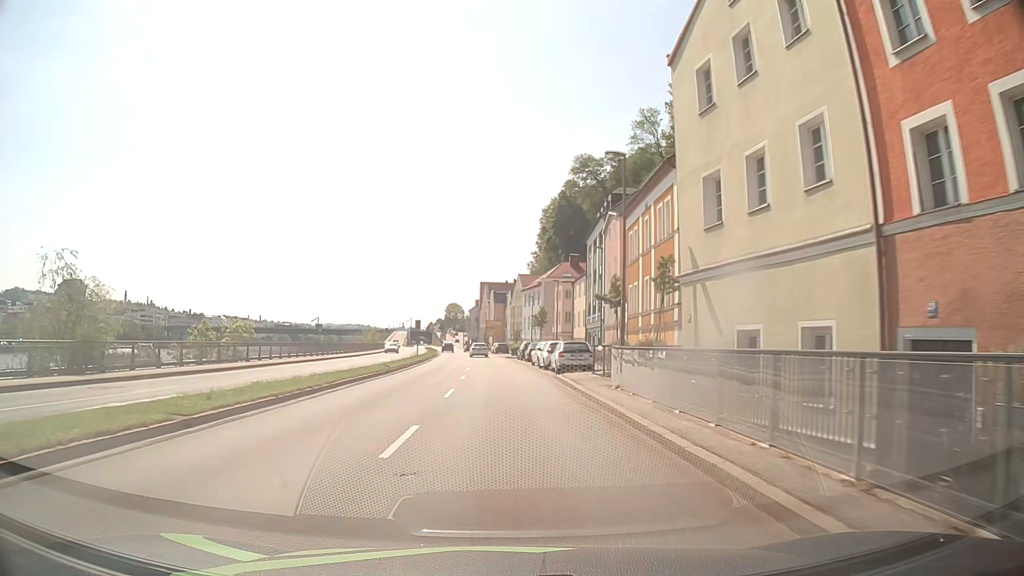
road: primary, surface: asphalt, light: Day
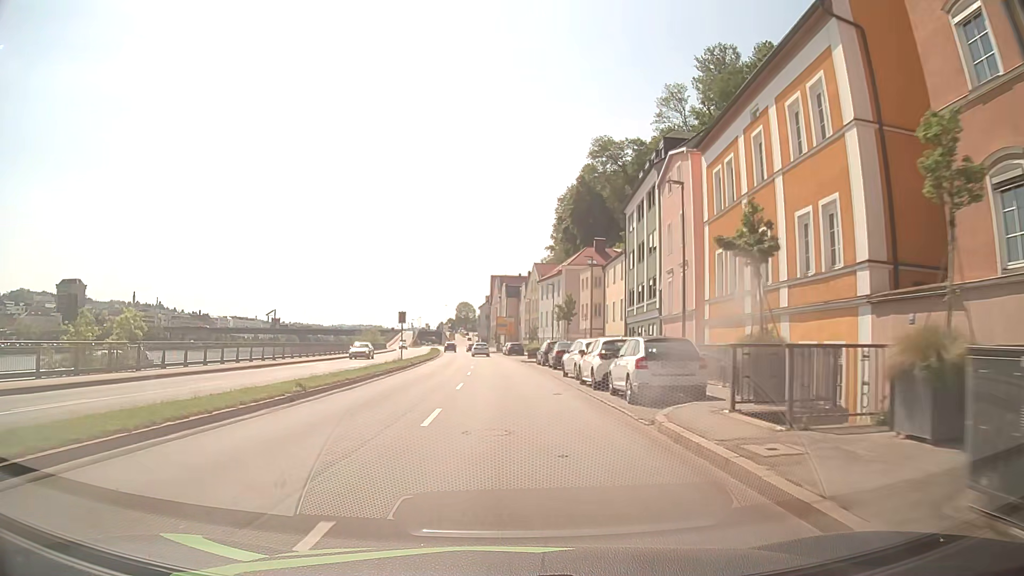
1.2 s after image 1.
(-0.1, +15.4) m; -1°
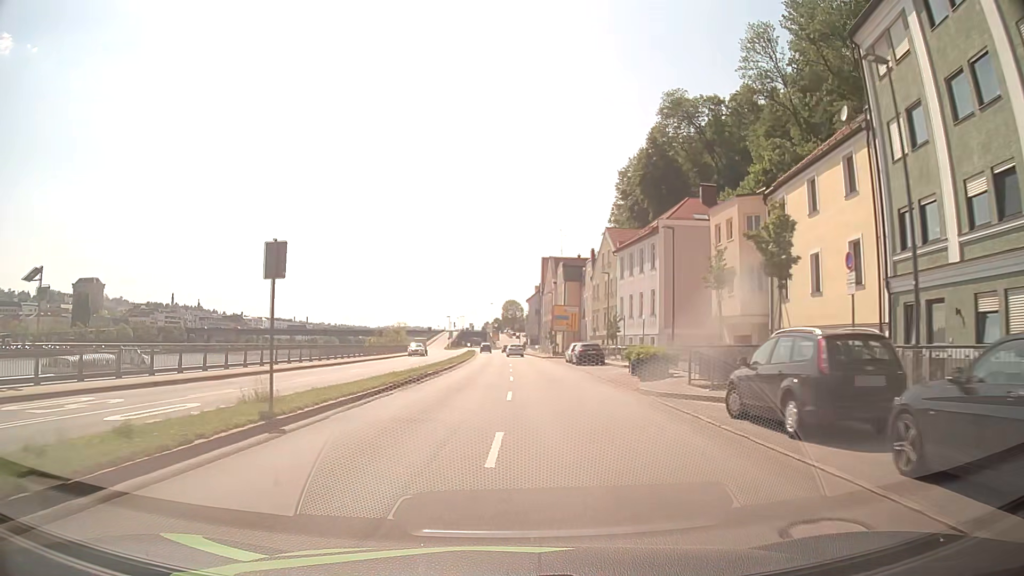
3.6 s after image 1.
(-1.0, +30.4) m; -4°
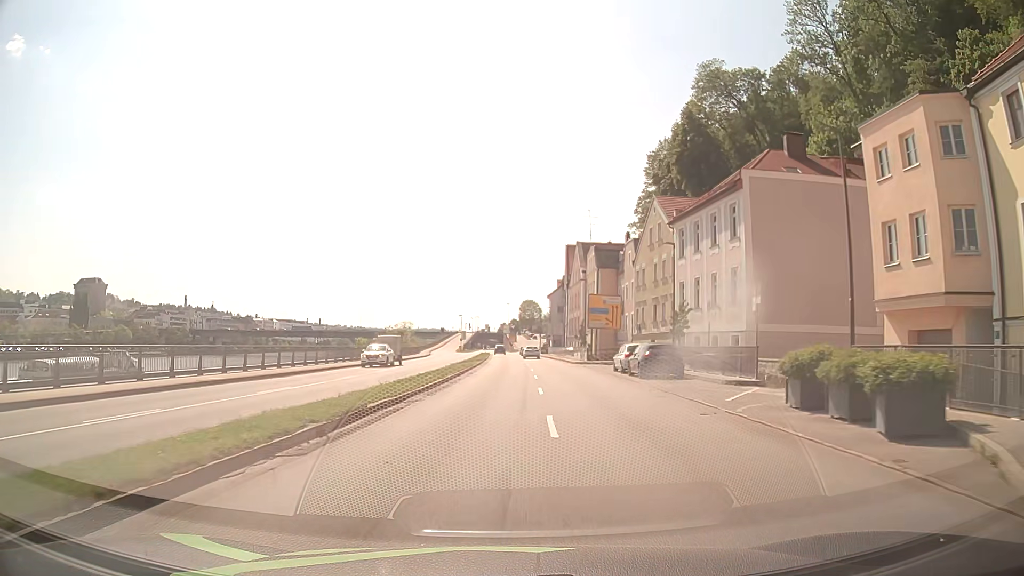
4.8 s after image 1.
(-0.2, +15.4) m; -1°
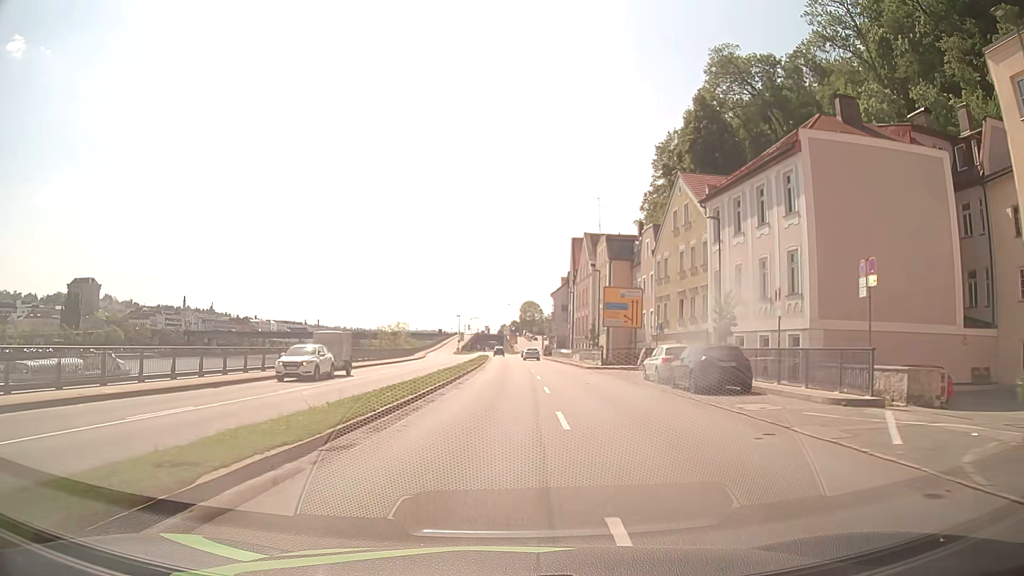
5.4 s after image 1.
(0.0, +7.7) m; 0°
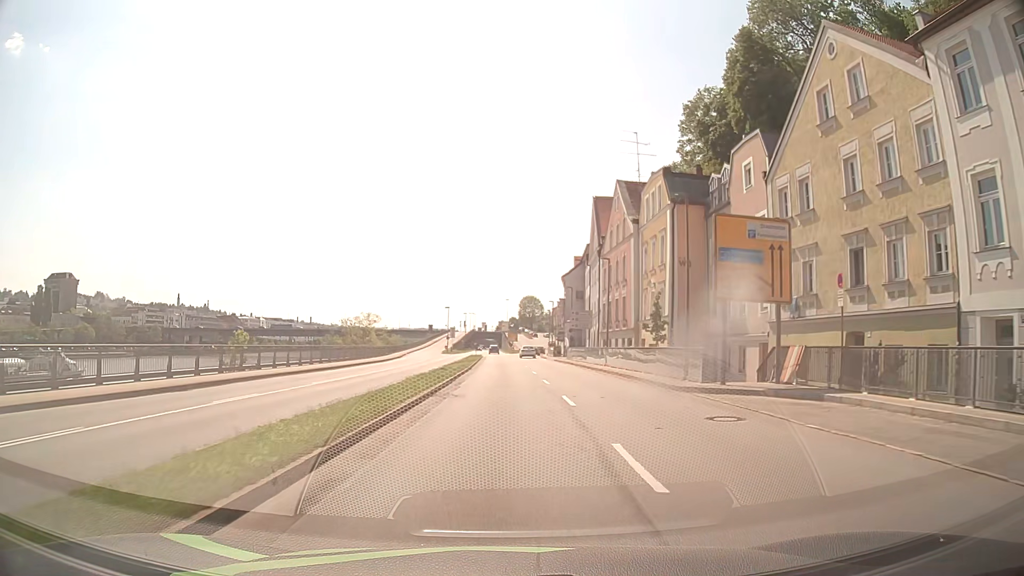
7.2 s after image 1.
(0.0, +23.1) m; 0°
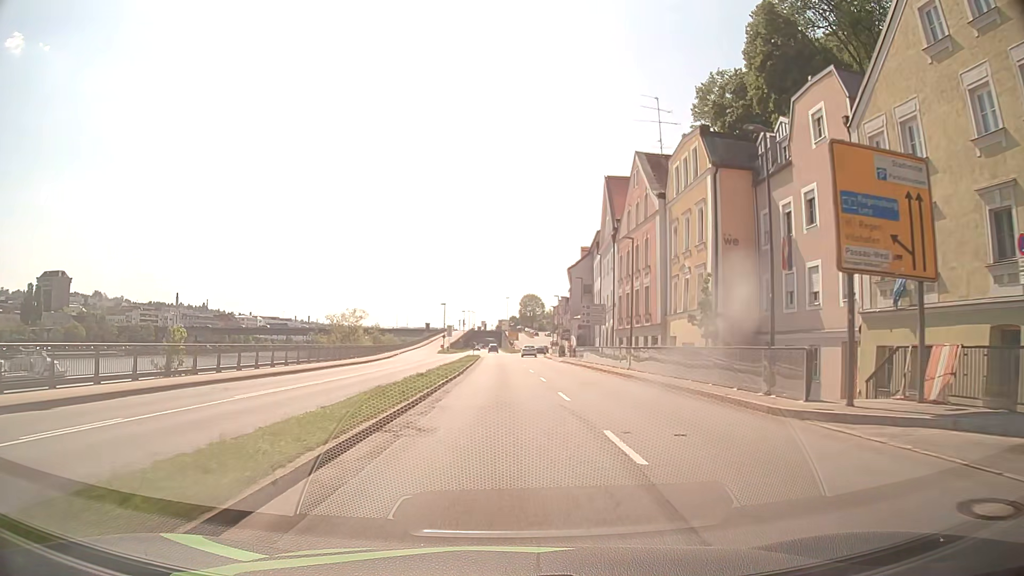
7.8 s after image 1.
(0.0, +7.7) m; 0°
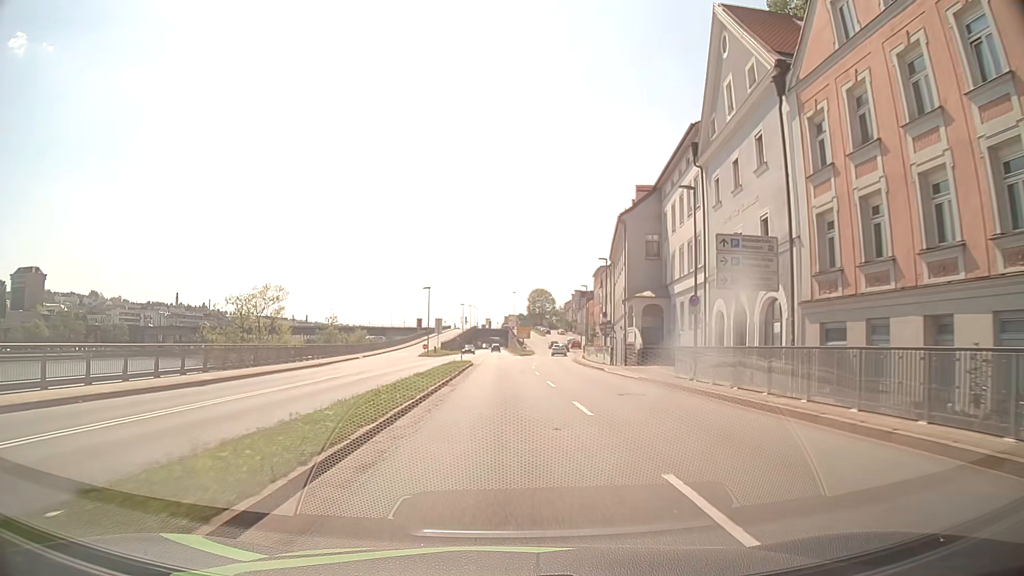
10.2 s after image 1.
(-0.3, +30.7) m; -2°
(0, +10) (0, +20) (0, +30) (+1, +40) (+1, +50) (+1, +60) (+1, +70) (+1, +80) (+1, +90) (+1, +100) m
